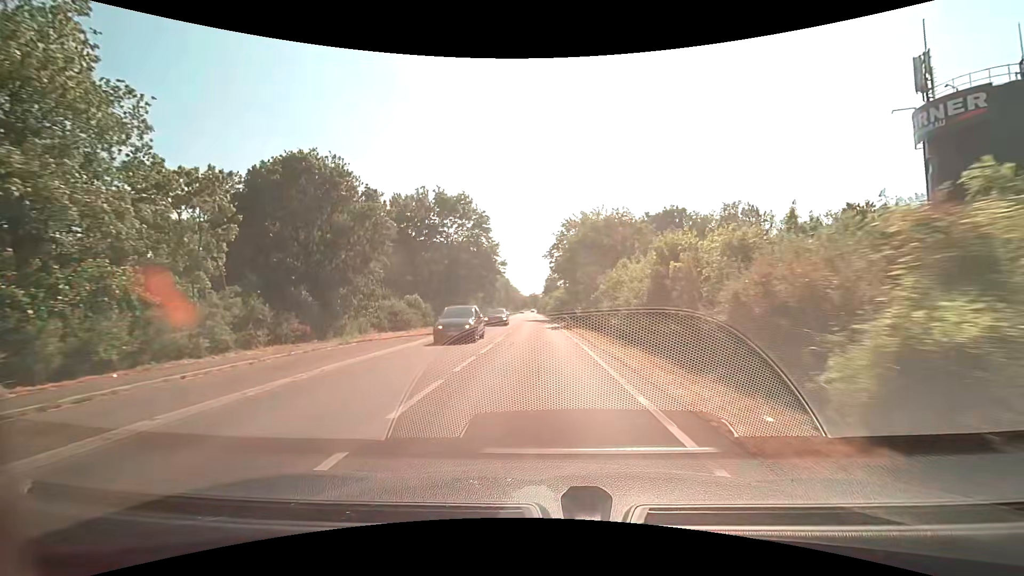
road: secondary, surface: asphalt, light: Day
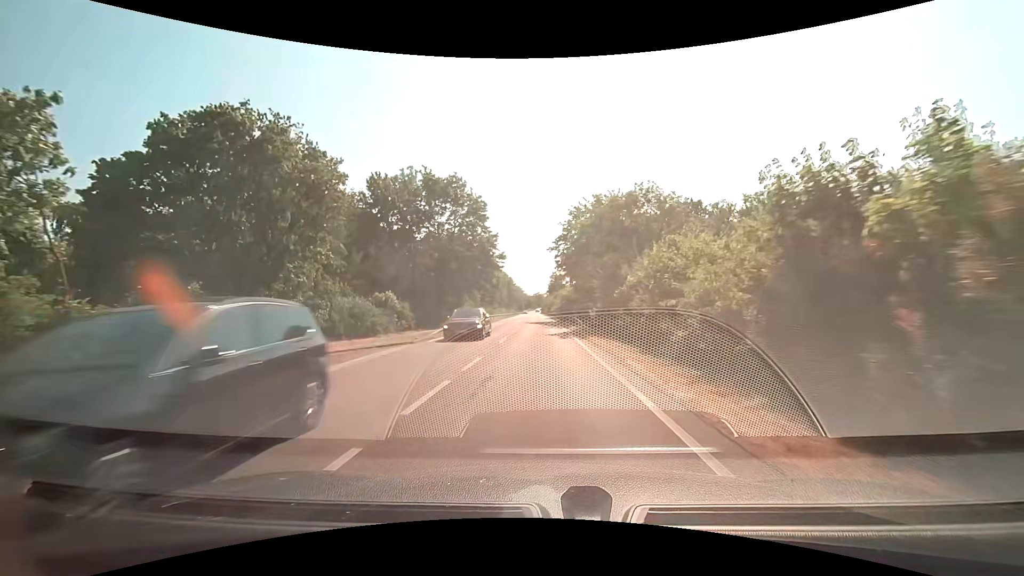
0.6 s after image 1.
(-0.1, +8.8) m; -1°
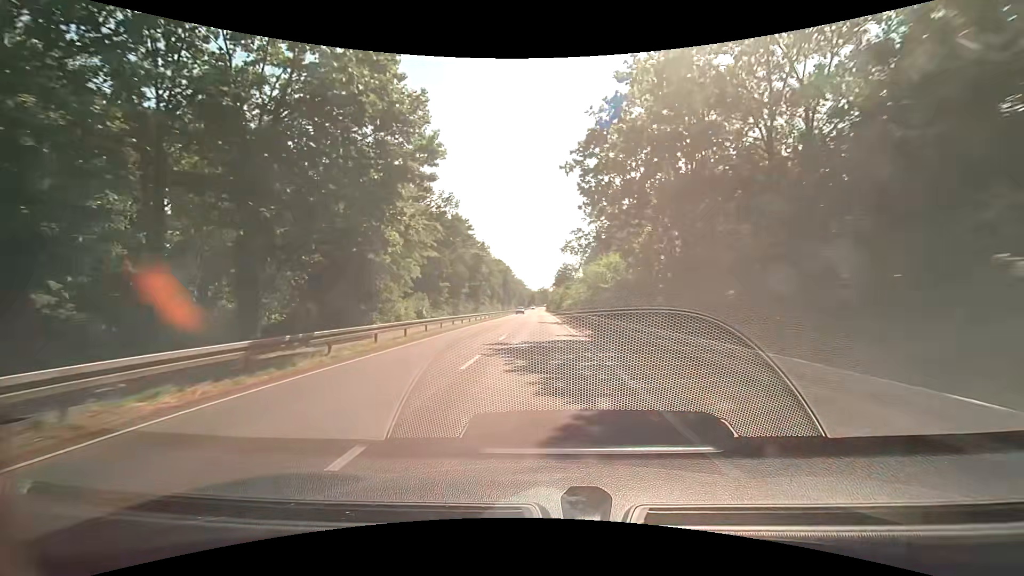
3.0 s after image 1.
(-0.1, +36.4) m; 0°
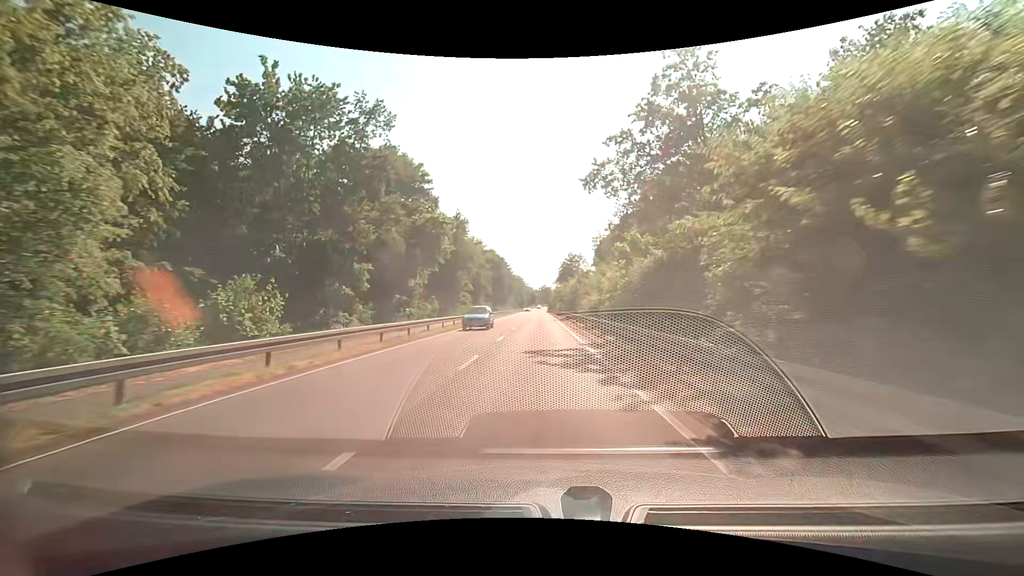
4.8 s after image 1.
(-0.2, +27.1) m; -1°
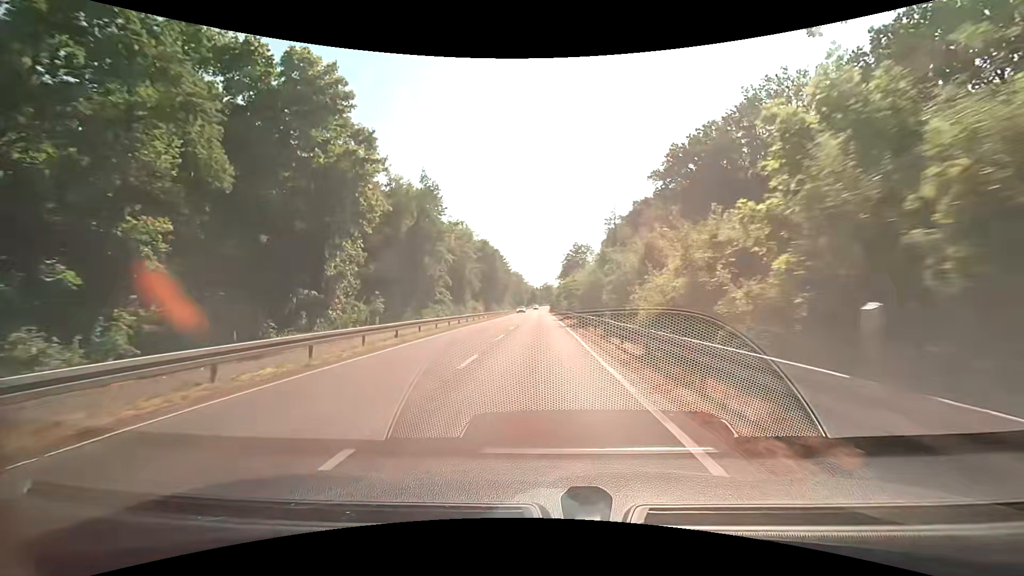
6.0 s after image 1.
(+0.2, +17.8) m; +1°
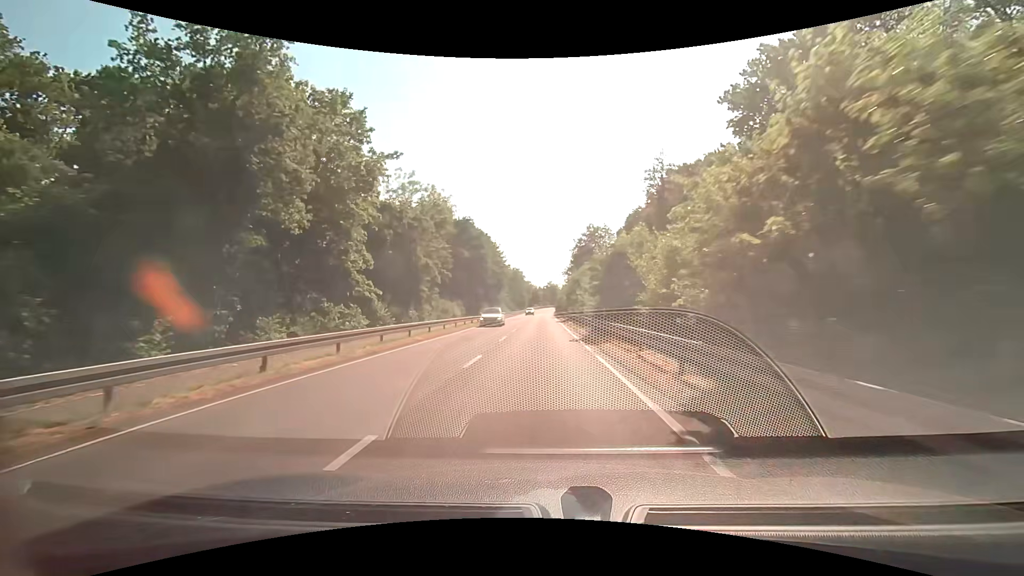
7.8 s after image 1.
(-0.3, +26.6) m; -1°
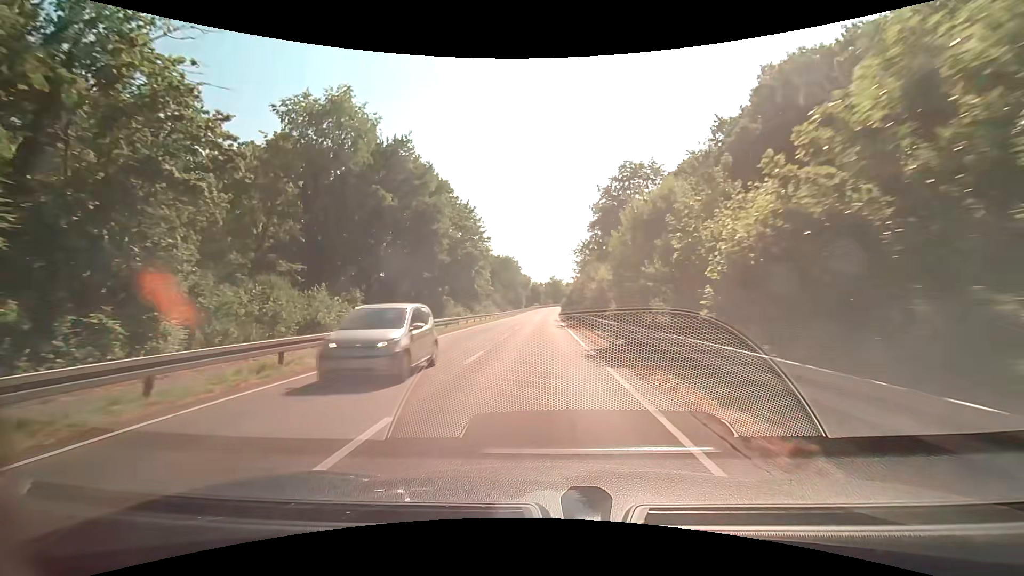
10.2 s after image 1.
(0.0, +35.4) m; -1°
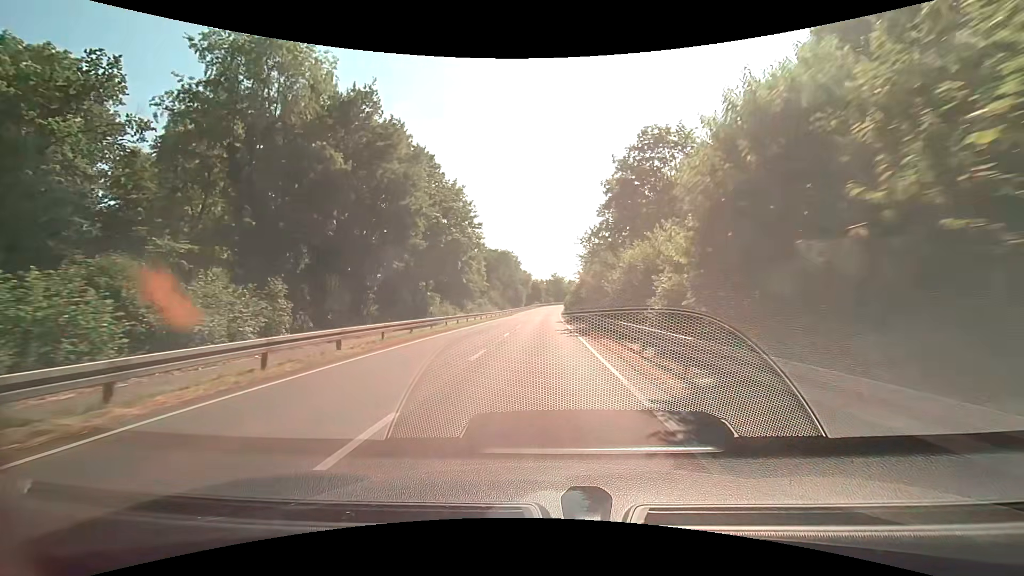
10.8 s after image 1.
(0.0, +8.8) m; 0°
(0, +10) (0, +20) (0, +30) (0, +40) (0, +50) (+1, +60) (+1, +70) (+1, +80) (+2, +90) (+2, +100) m
